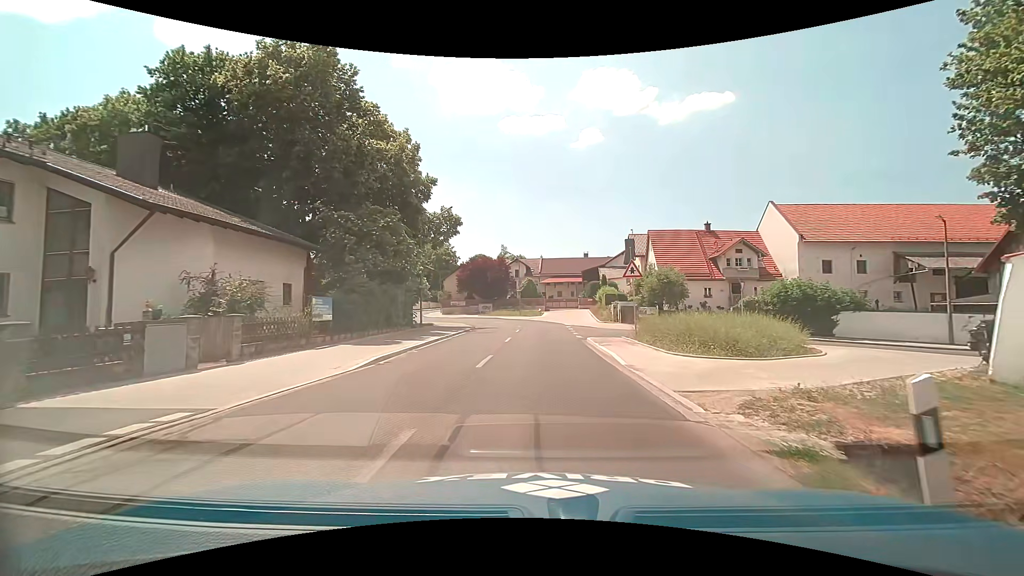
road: tertiary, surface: asphalt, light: Day
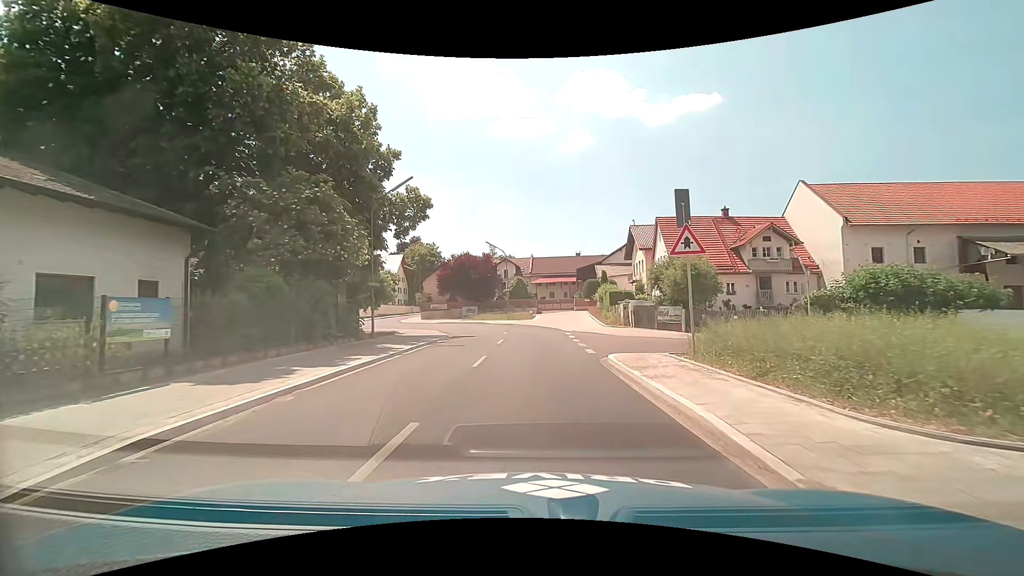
(+0.2, +8.5) m; +2°
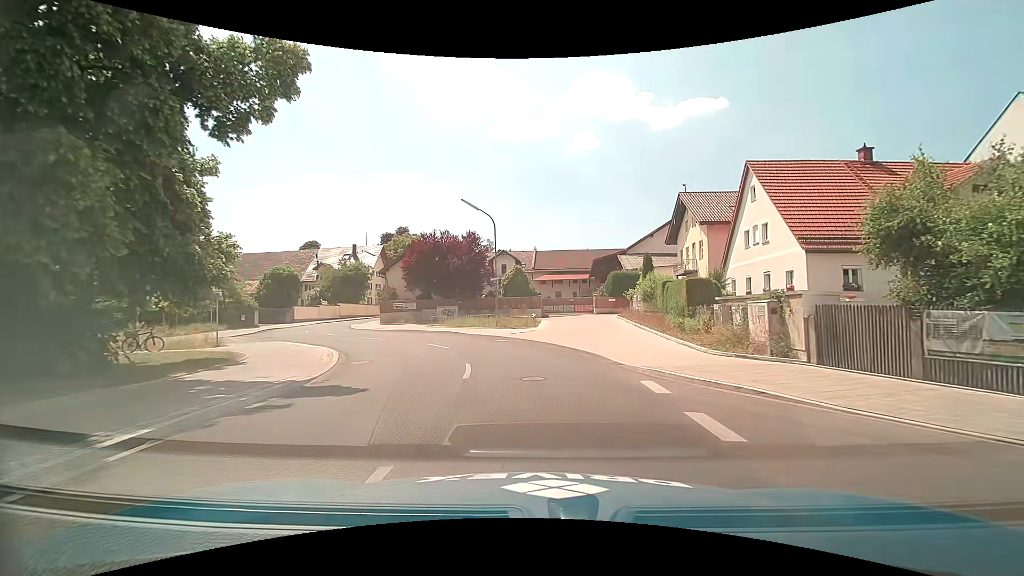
(-0.3, +19.5) m; 0°
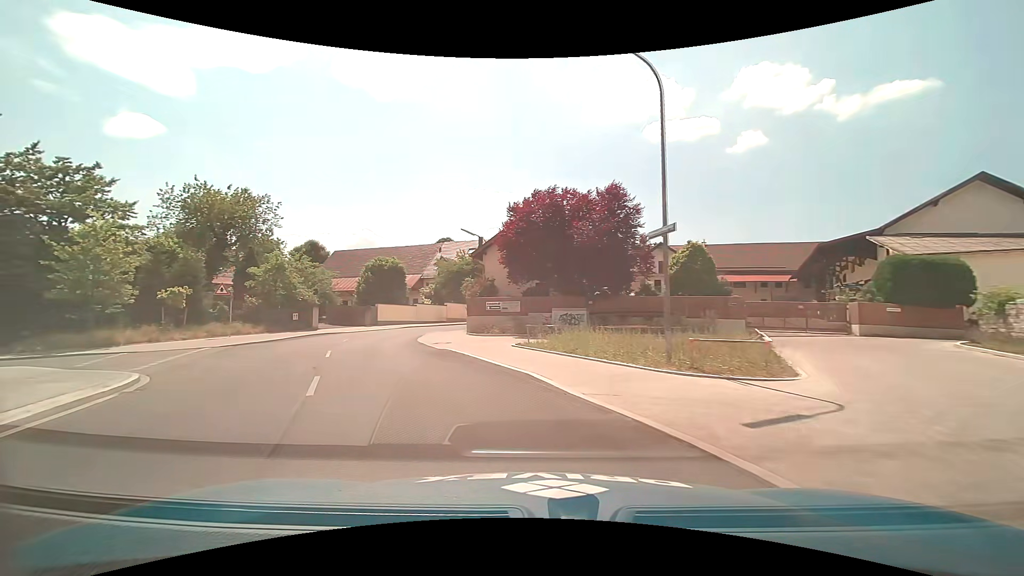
(-1.4, +19.9) m; -17°
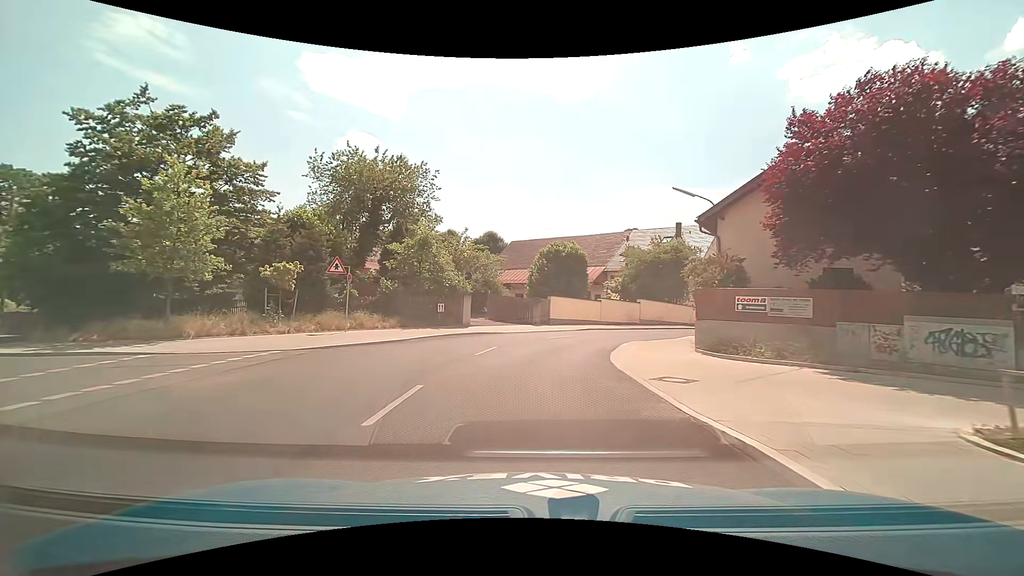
(-2.7, +12.5) m; -21°
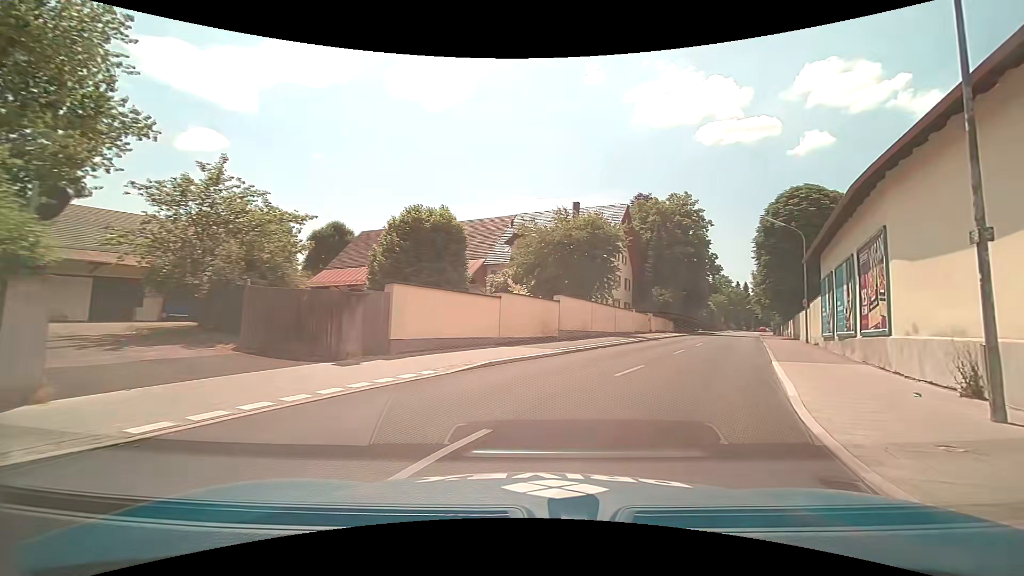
(+1.1, +20.3) m; +16°
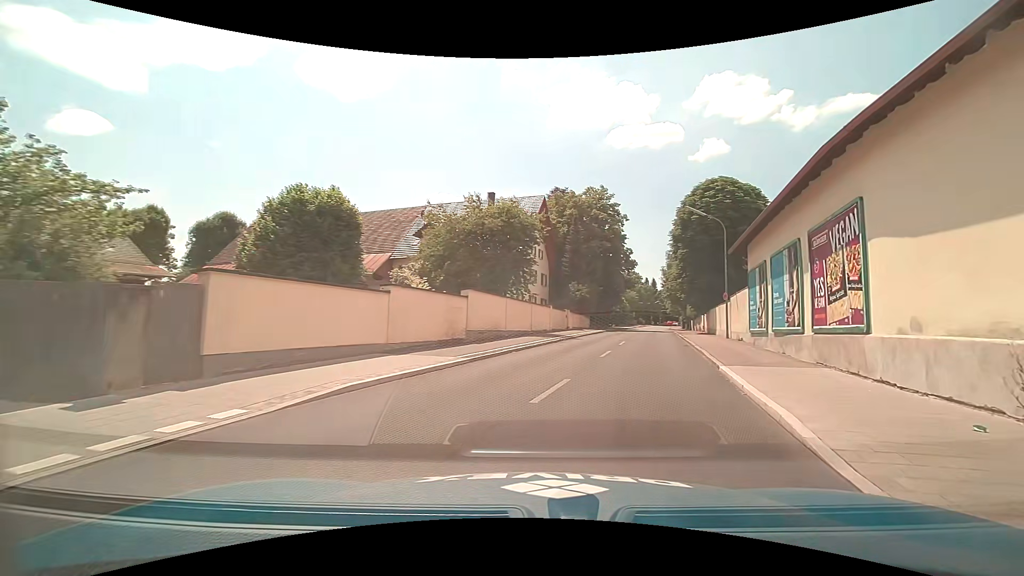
(+0.3, +3.9) m; +9°
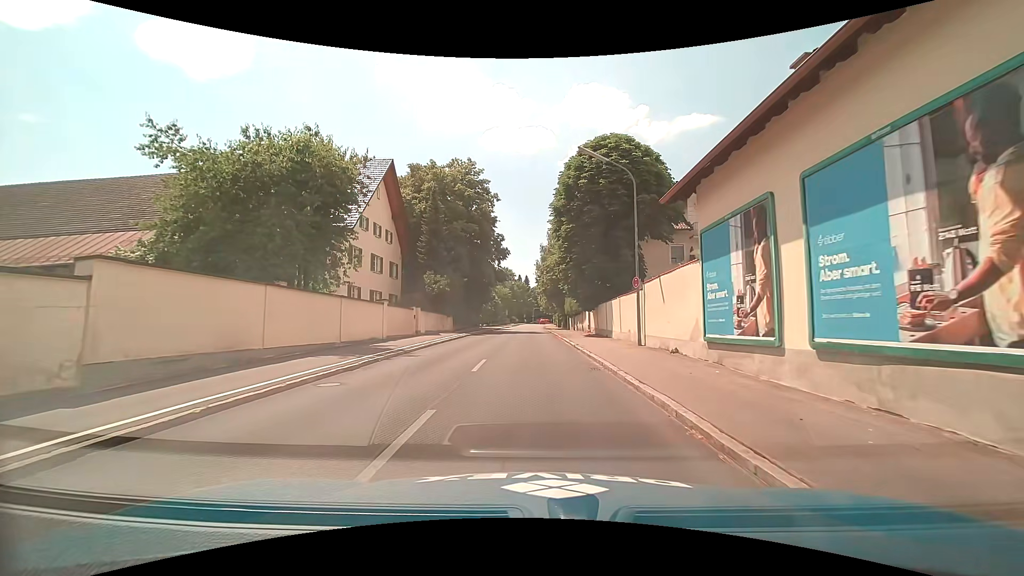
(+2.2, +12.2) m; +14°
(0, +10) (0, +20) (0, +30) (0, +40) (0, +50) (0, +60) (+1, +70) (+1, +80) (+1, +90) (+1, +100) m
